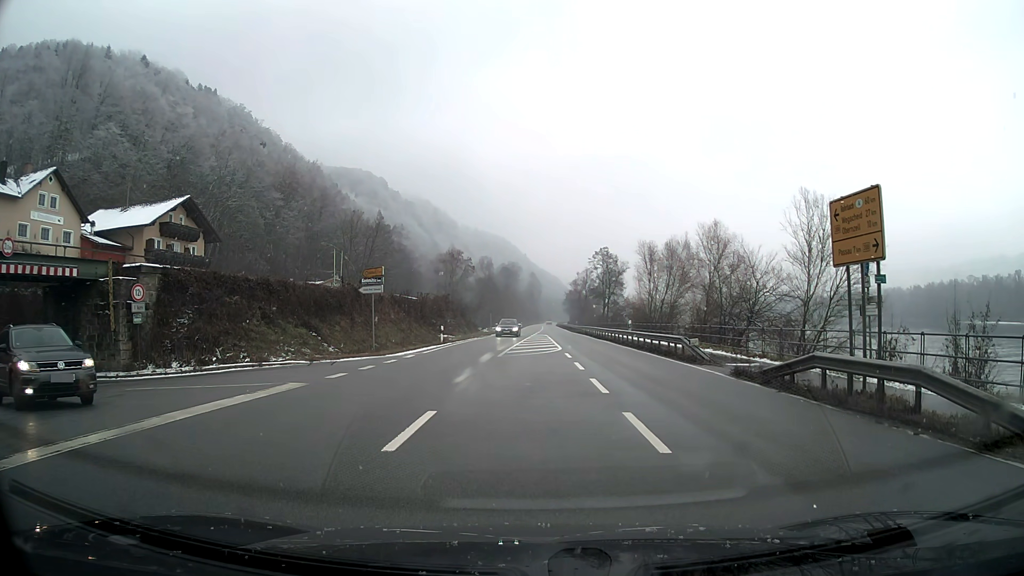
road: primary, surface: asphalt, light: Day
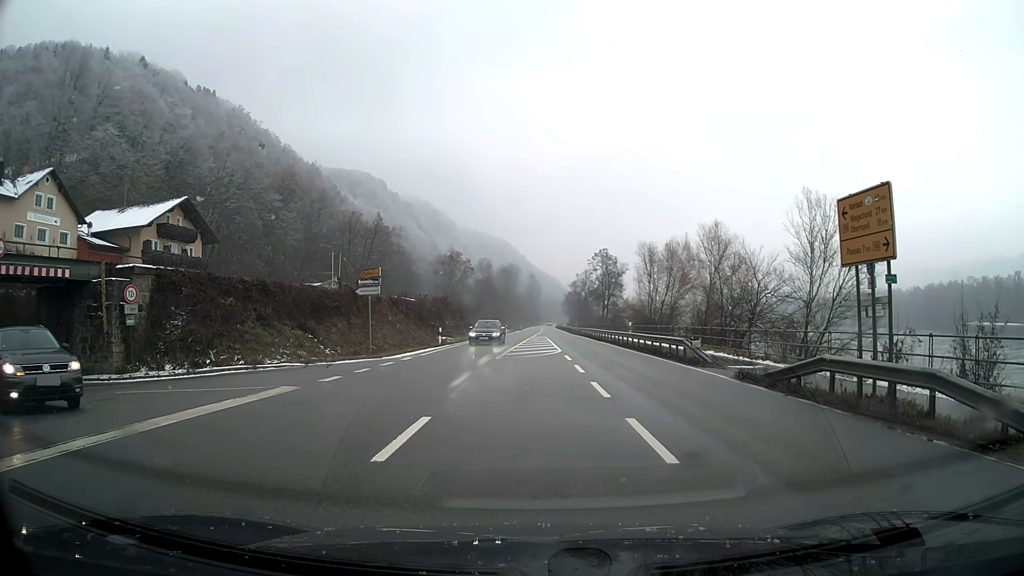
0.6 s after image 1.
(0.0, +0.5) m; 0°
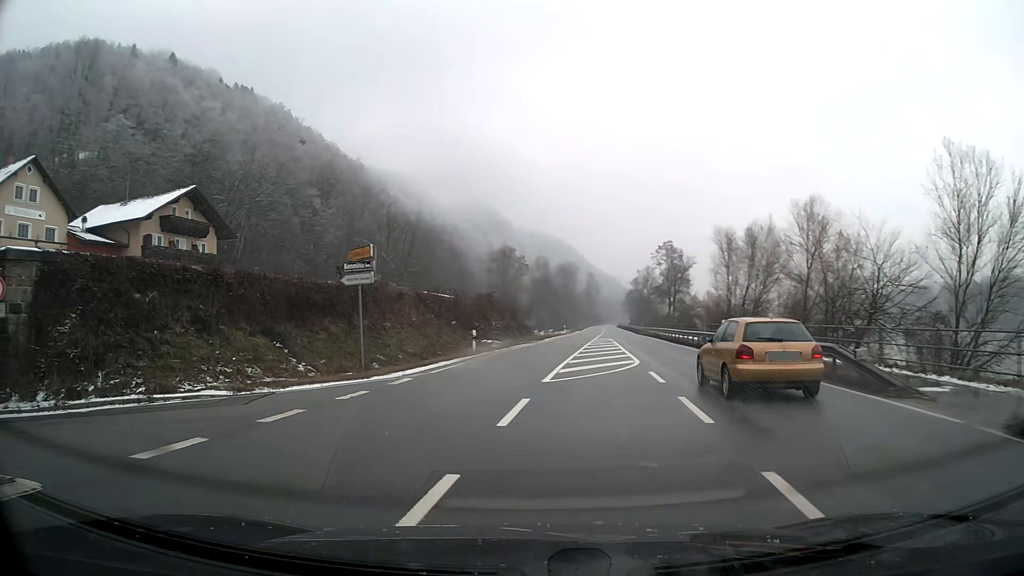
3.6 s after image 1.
(-0.3, +9.8) m; -10°
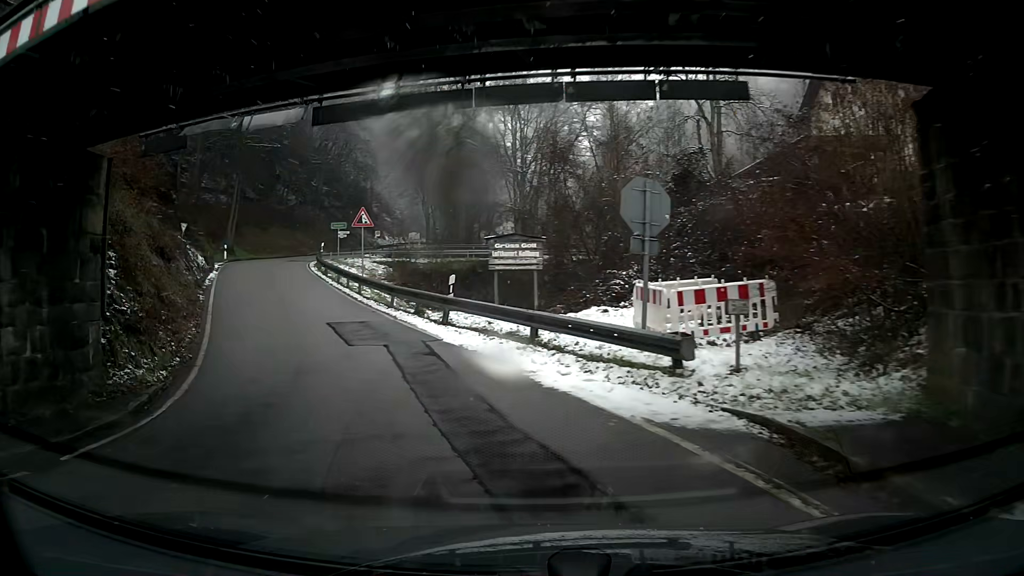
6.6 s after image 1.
(-10.9, +9.3) m; -85°
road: tertiary
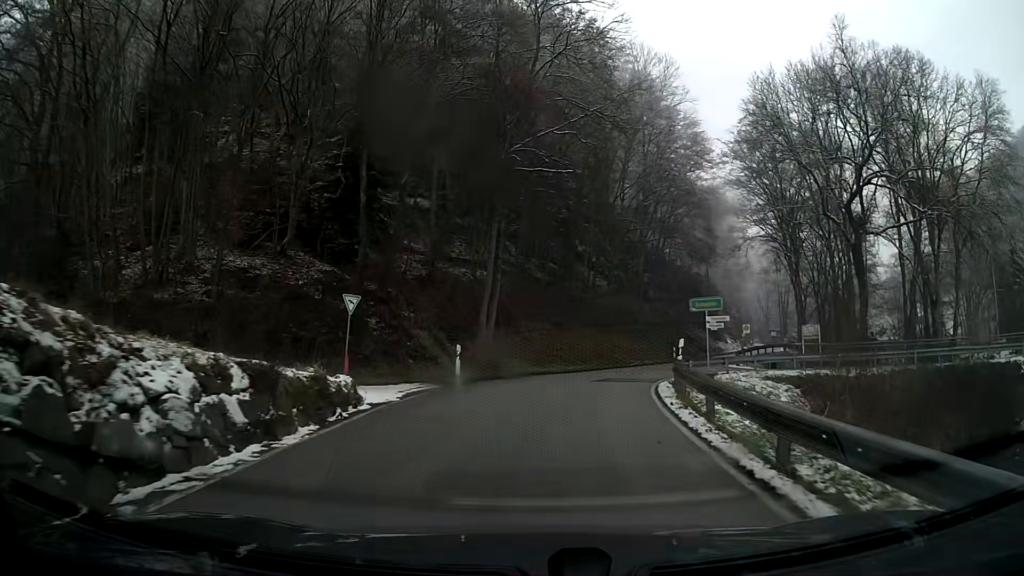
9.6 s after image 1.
(-7.2, +24.3) m; -23°
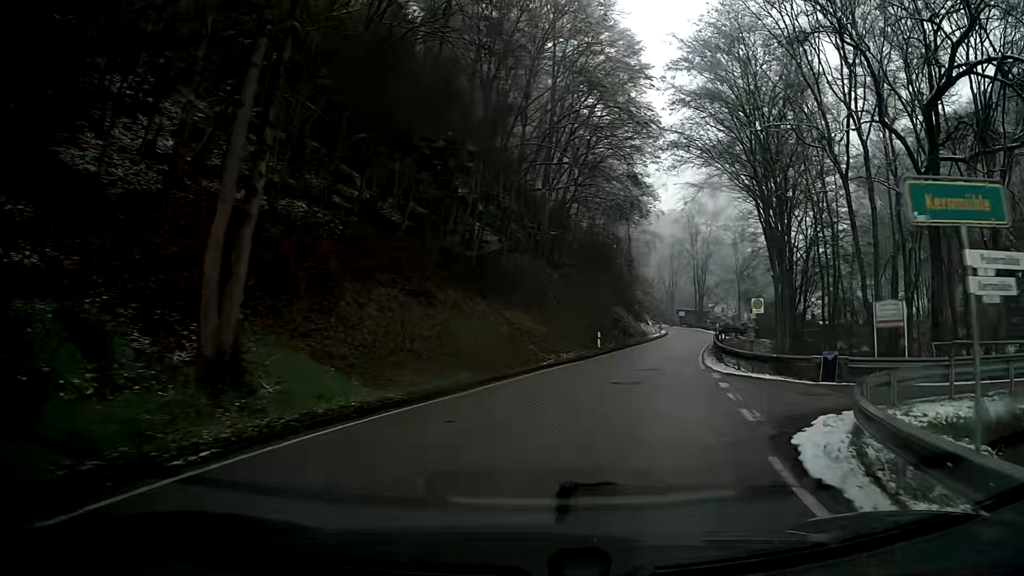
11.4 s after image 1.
(+1.5, +17.8) m; +13°
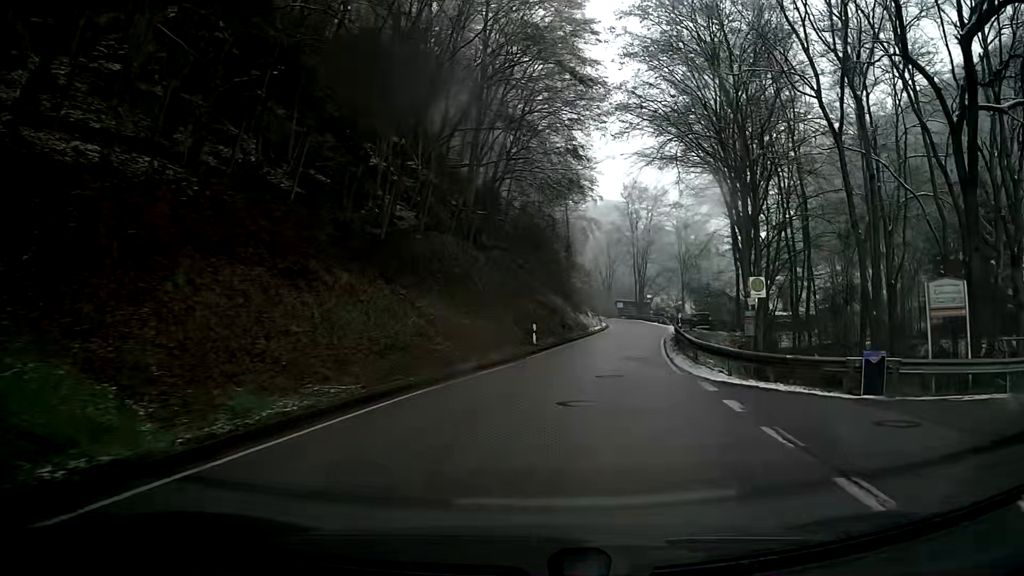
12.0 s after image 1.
(+0.3, +6.3) m; +5°
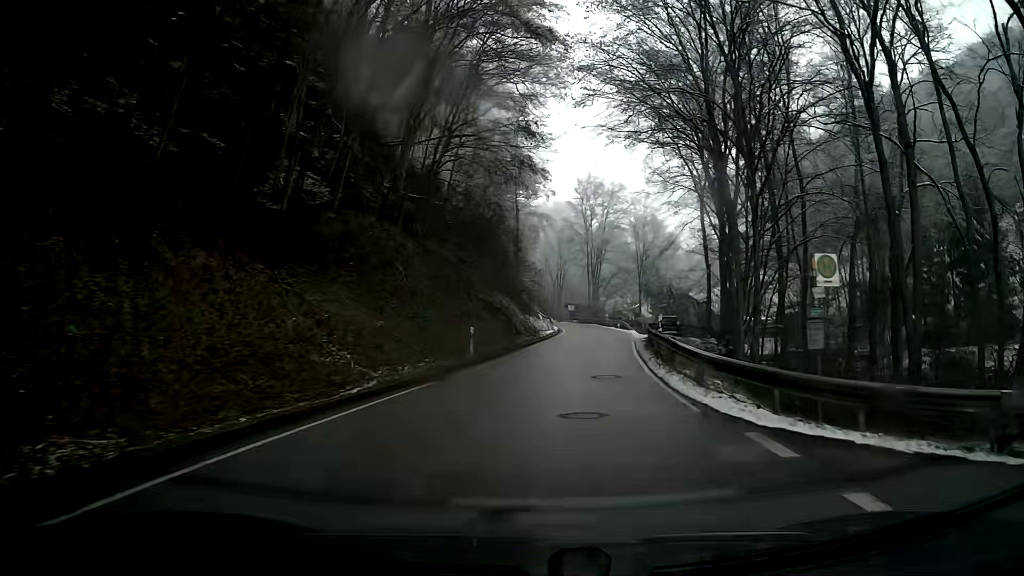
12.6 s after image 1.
(+0.3, +6.6) m; +4°
